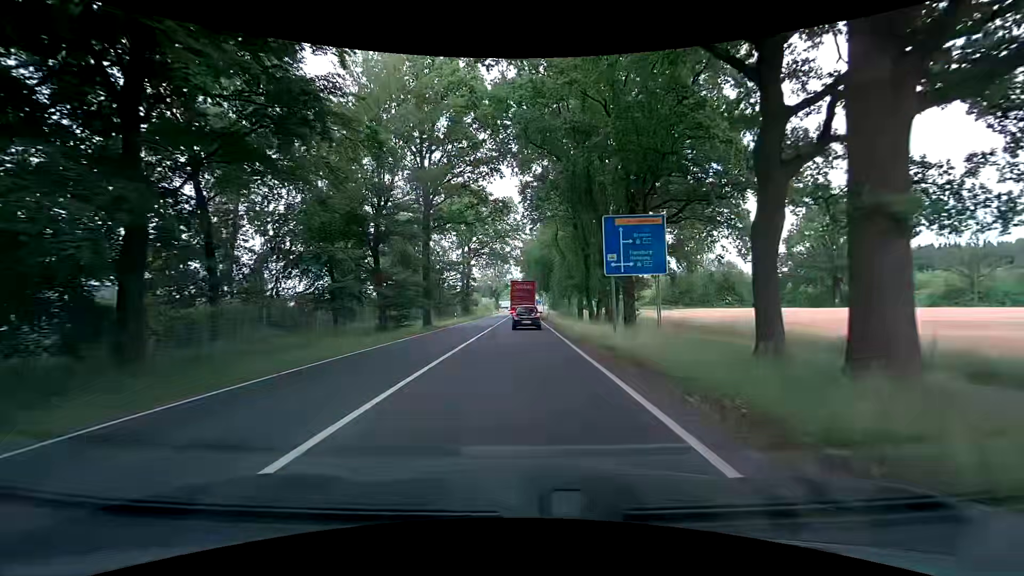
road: primary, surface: asphalt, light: Day
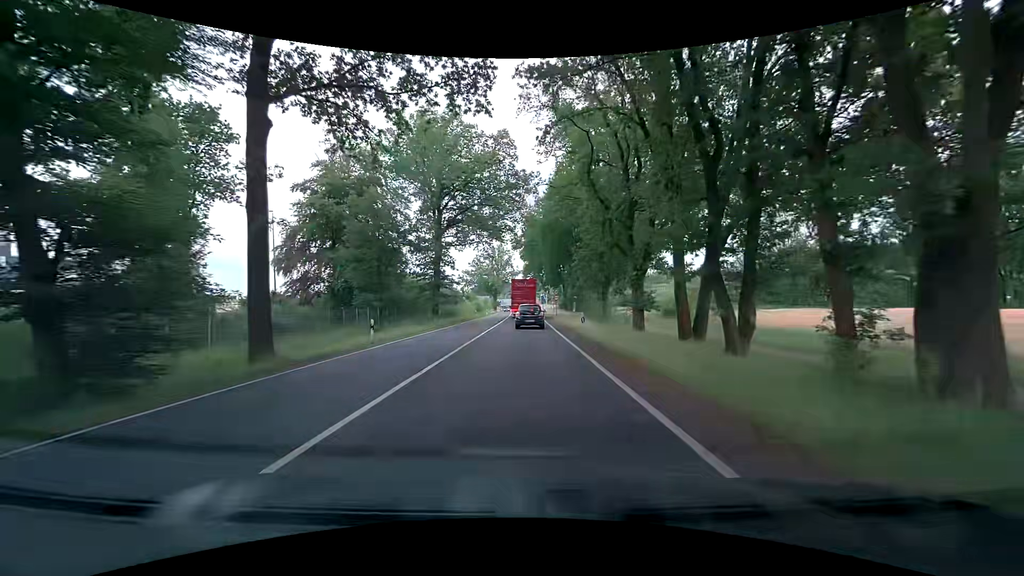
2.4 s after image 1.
(0.0, +28.3) m; 0°
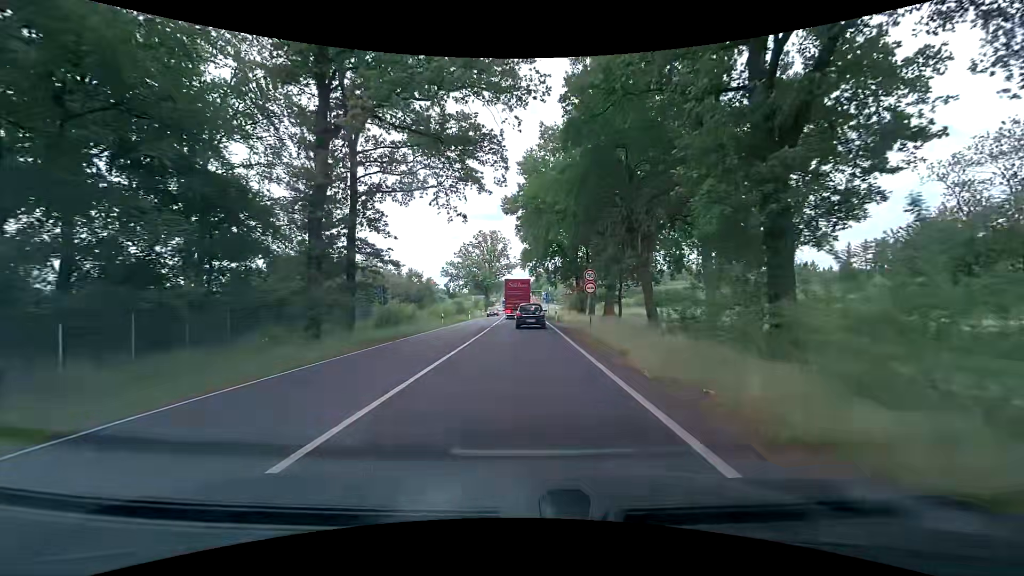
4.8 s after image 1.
(-0.2, +28.0) m; 0°
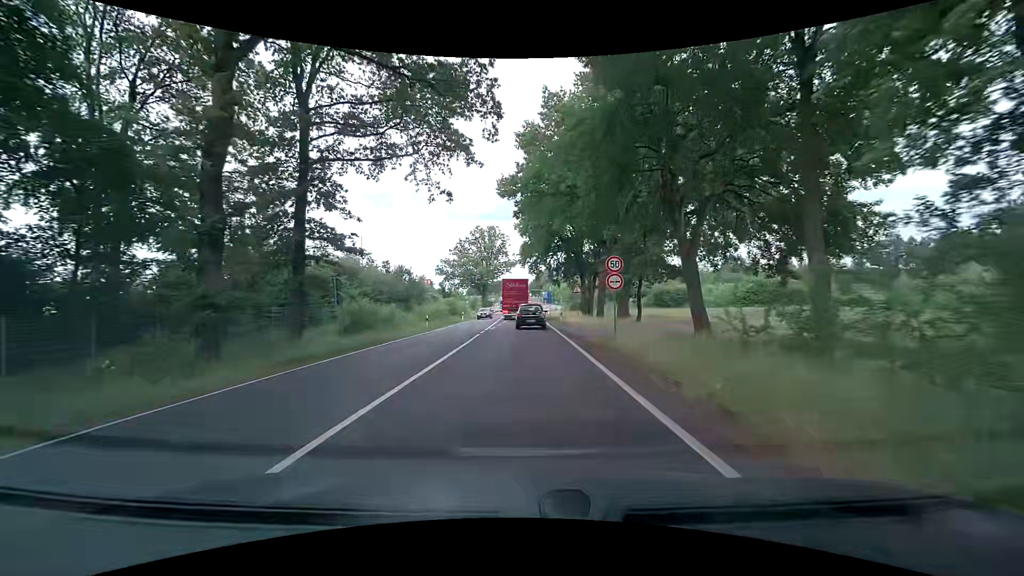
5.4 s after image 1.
(0.0, +6.8) m; 0°
(0, +10) (0, +20) (0, +30) (+1, +40) (+1, +50) (+1, +60) (+2, +70) (+2, +80) (+2, +90) (+3, +100) m
